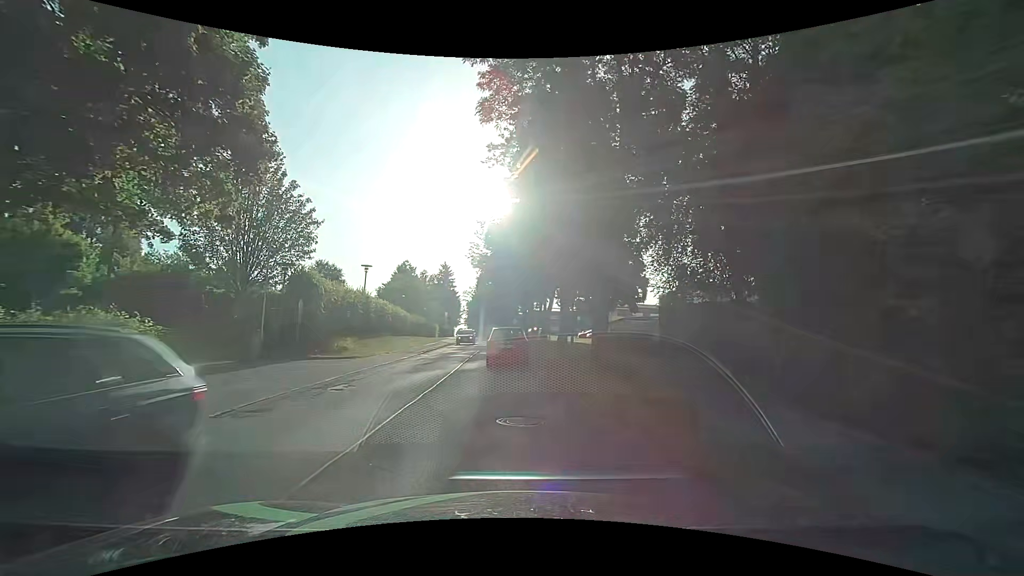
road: secondary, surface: asphalt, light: Day
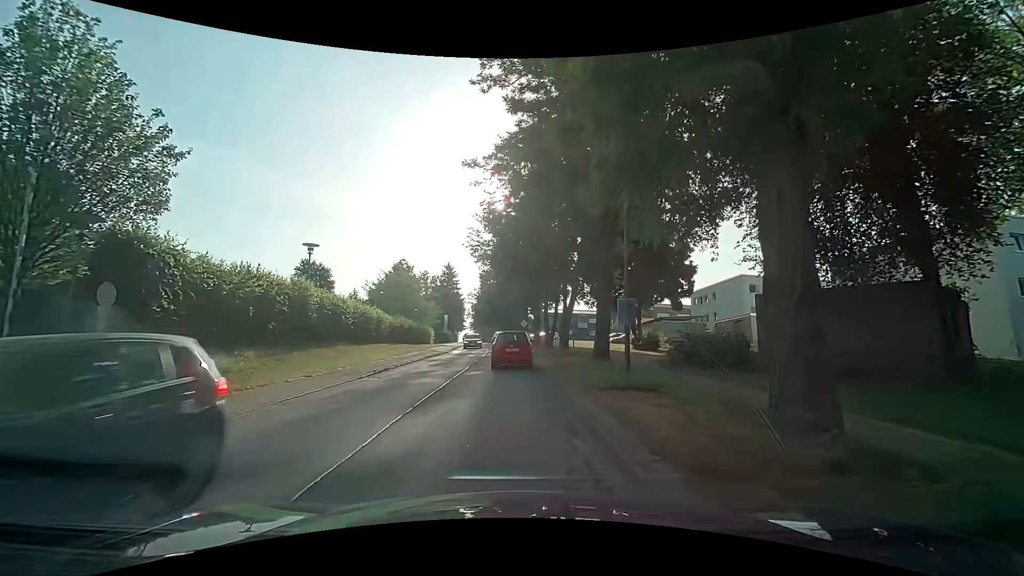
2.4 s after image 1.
(-0.2, +12.2) m; 0°
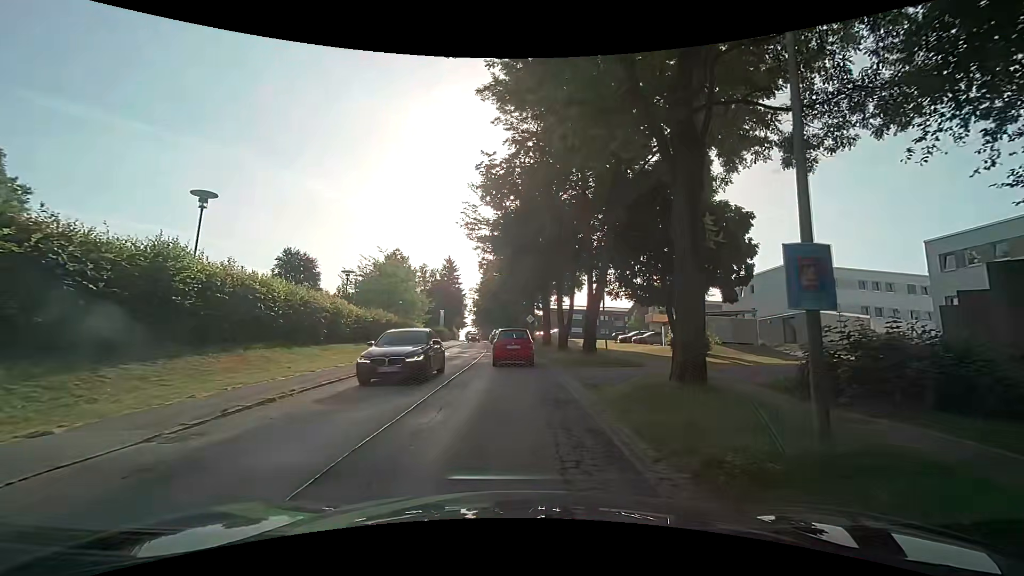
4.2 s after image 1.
(-0.3, +9.9) m; 0°
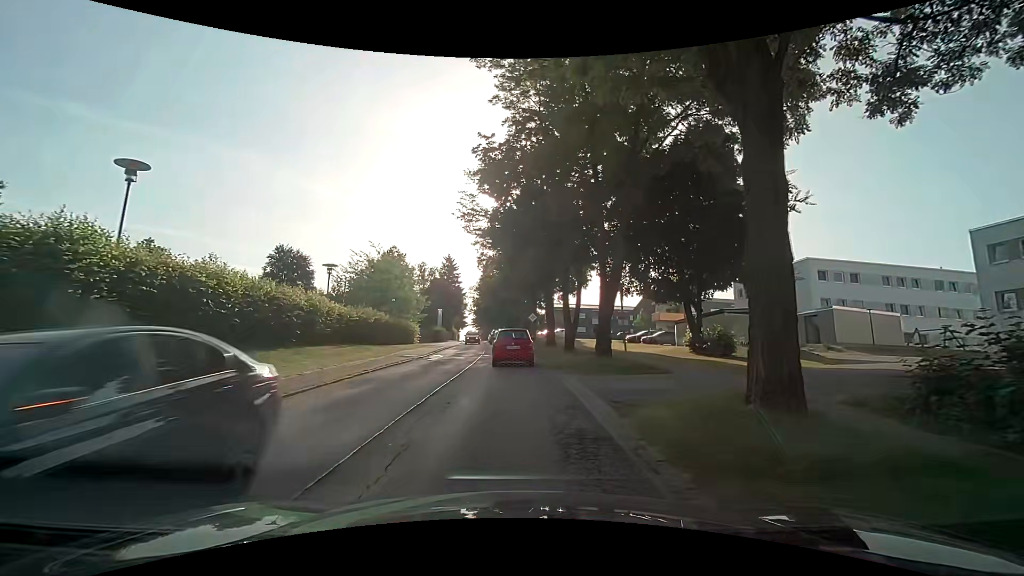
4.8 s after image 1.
(0.0, +3.4) m; 0°
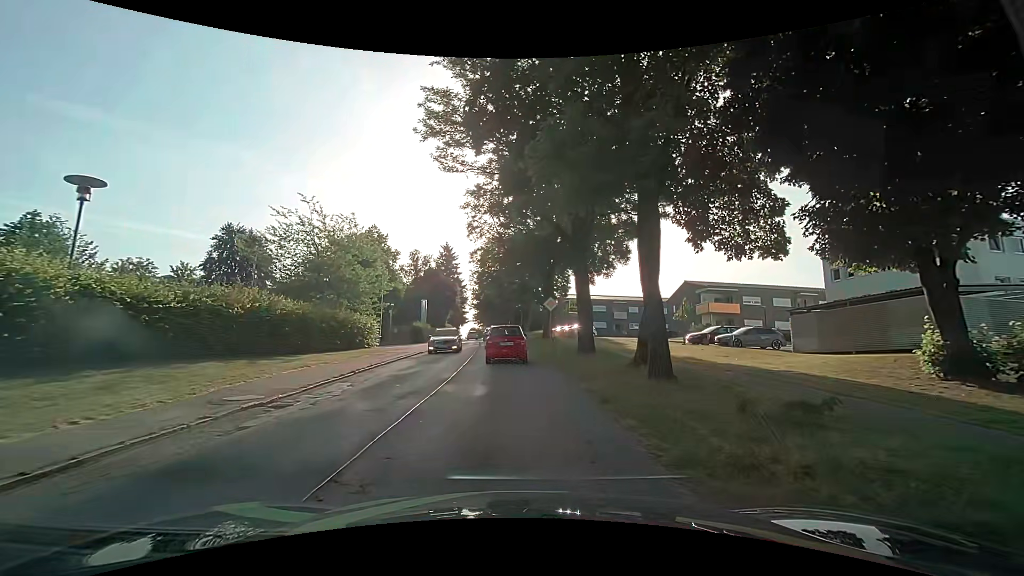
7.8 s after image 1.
(-0.5, +17.6) m; -1°
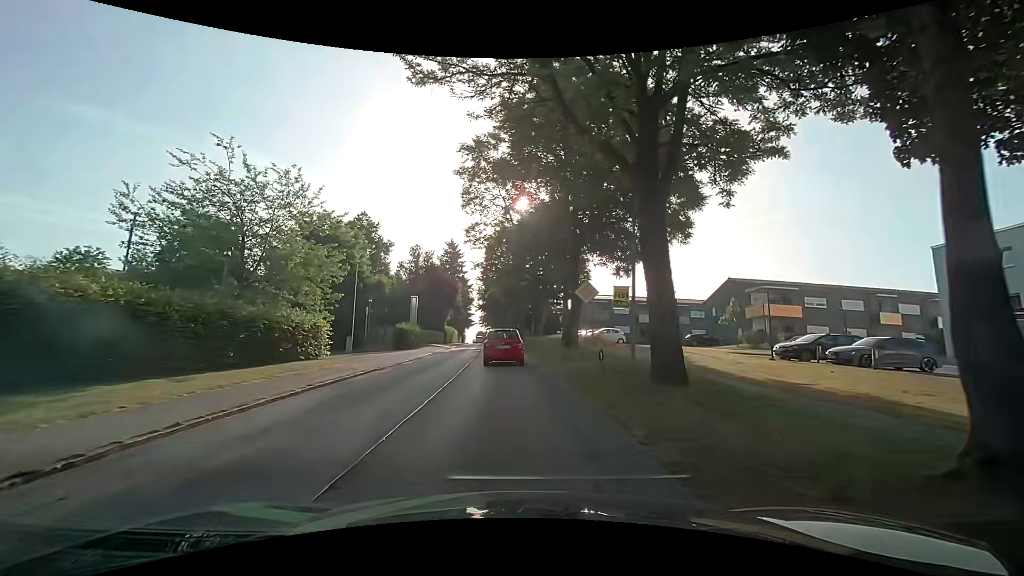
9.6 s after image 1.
(-0.3, +10.9) m; -3°
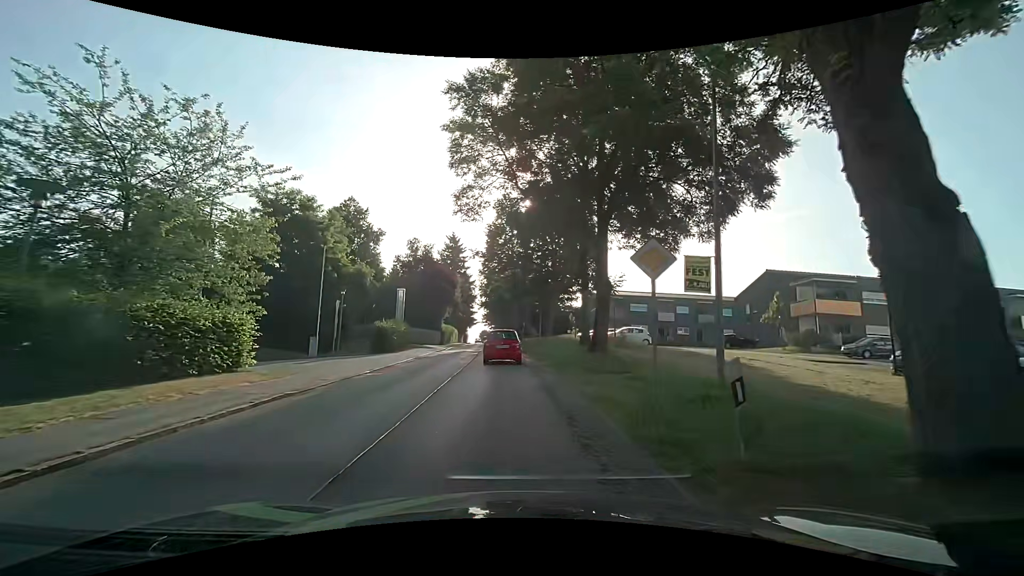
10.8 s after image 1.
(0.0, +7.6) m; -1°
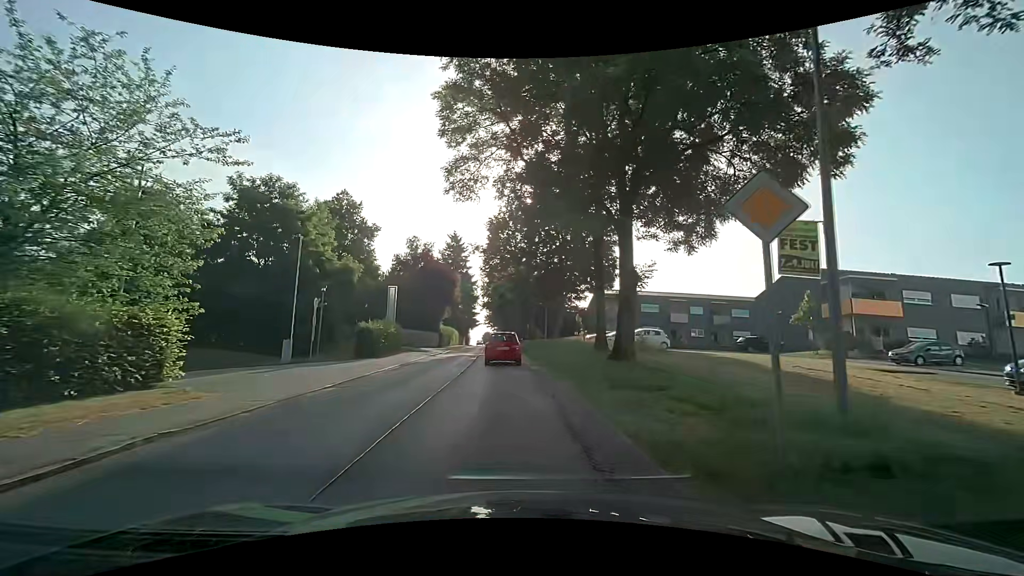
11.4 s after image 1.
(+0.1, +4.0) m; +1°
(0, +10) (-1, +20) (-1, +30) (-2, +40) (-2, +50) (-3, +60) (-4, +70) (-5, +80) (-5, +90) (-6, +100) m
